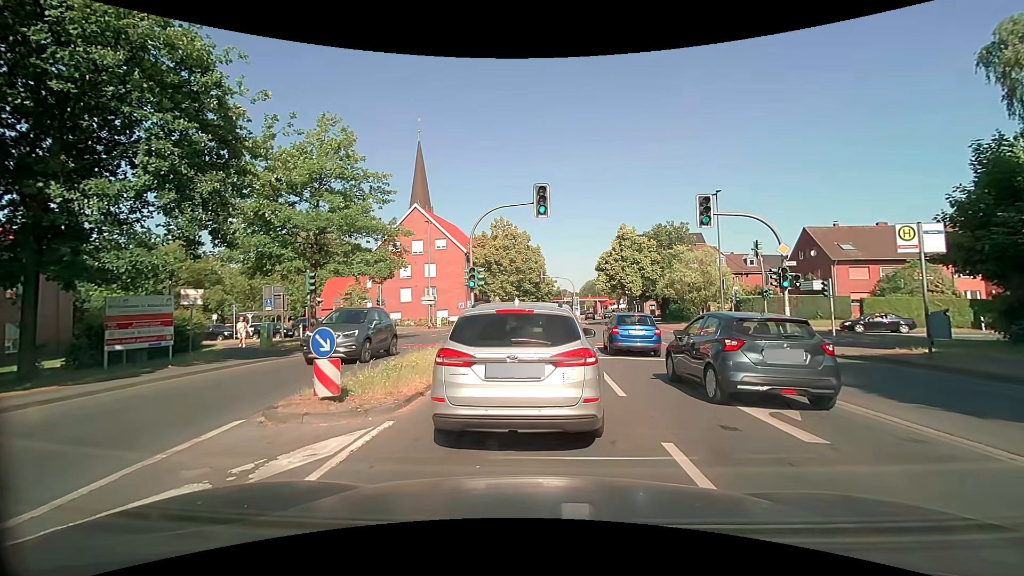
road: secondary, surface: asphalt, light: Day
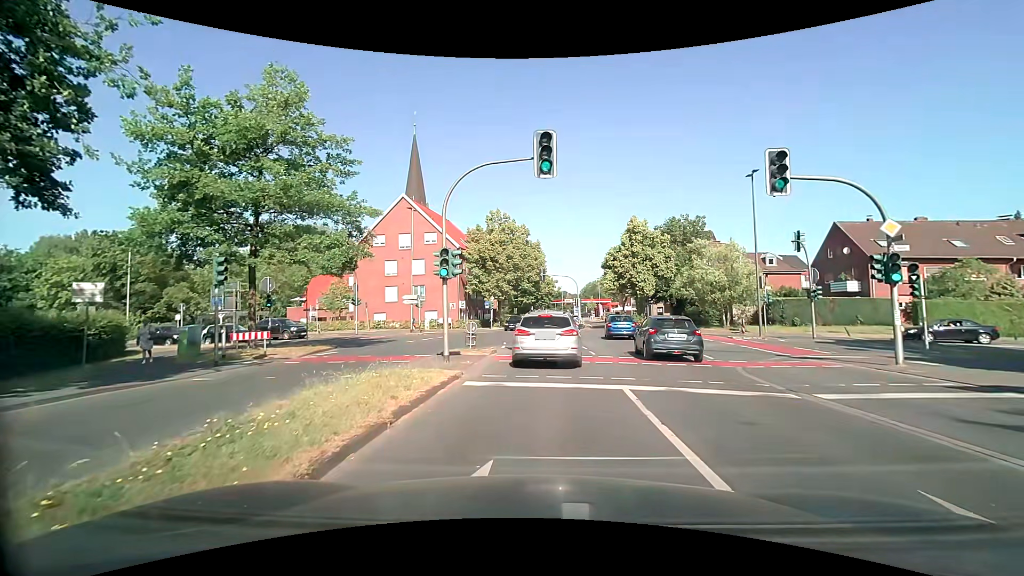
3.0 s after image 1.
(+0.1, +6.5) m; +1°
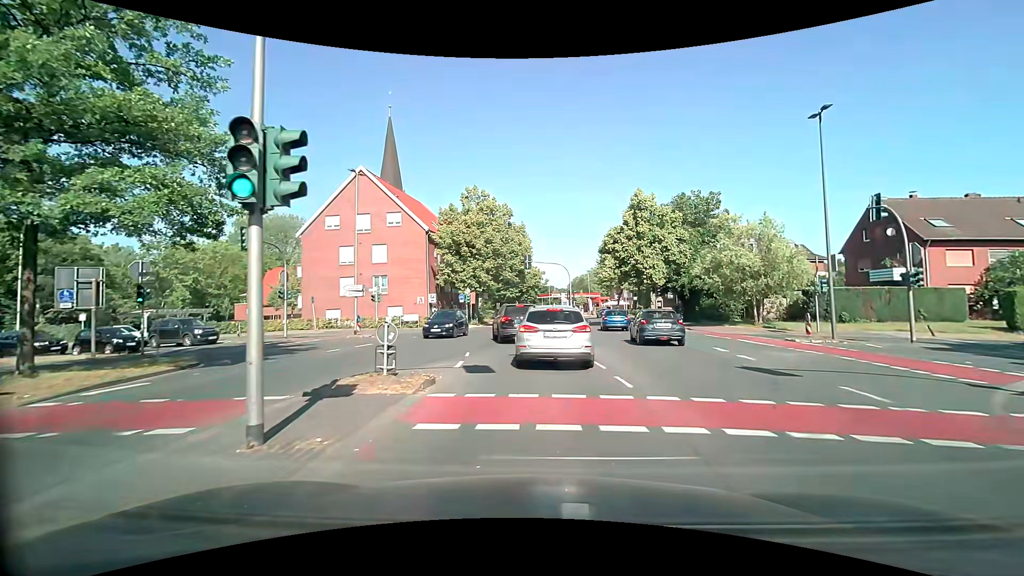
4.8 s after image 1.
(+0.2, +9.3) m; +1°
